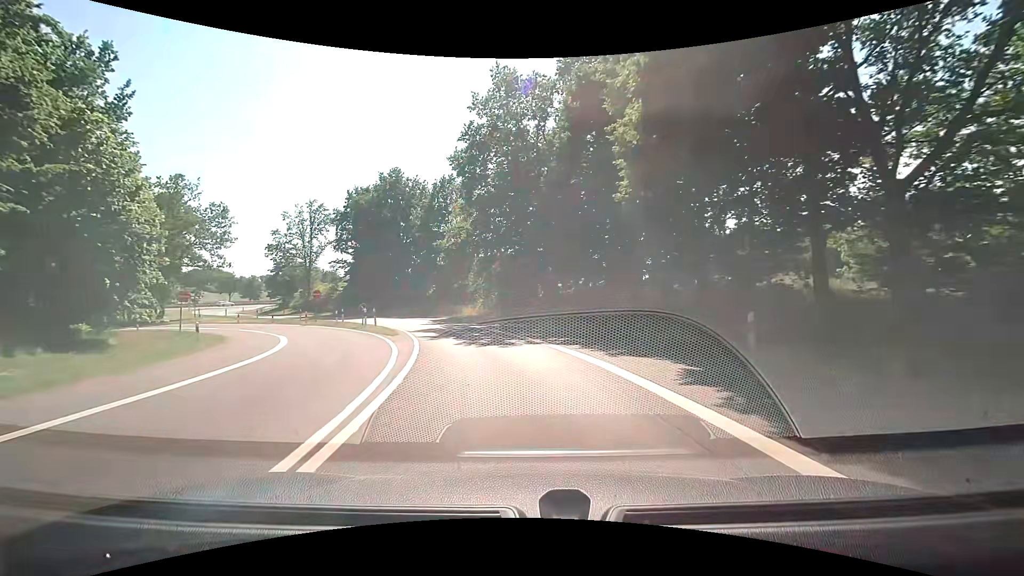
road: motorway_link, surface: asphalt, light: Day
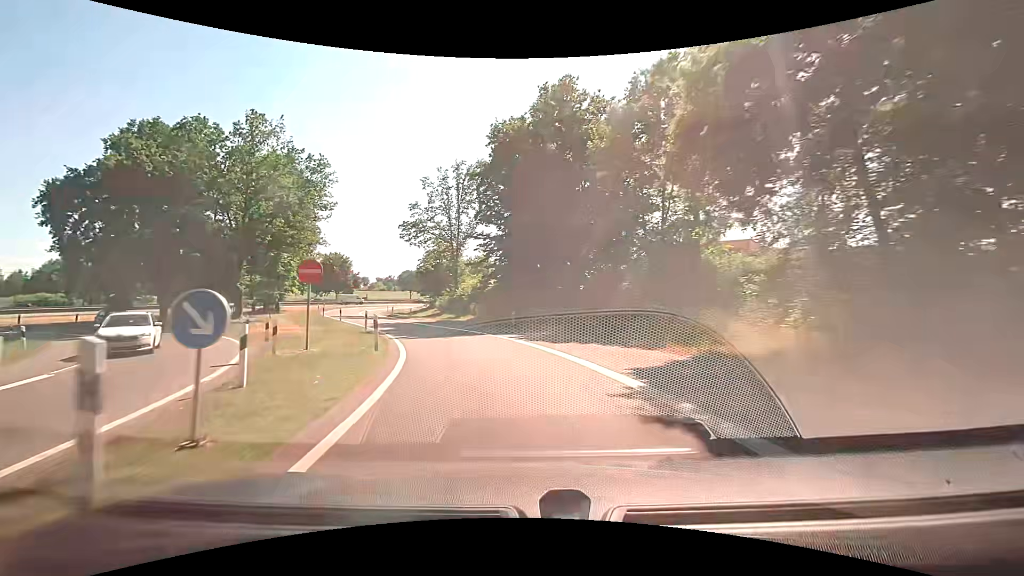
(-5.1, +30.3) m; -21°
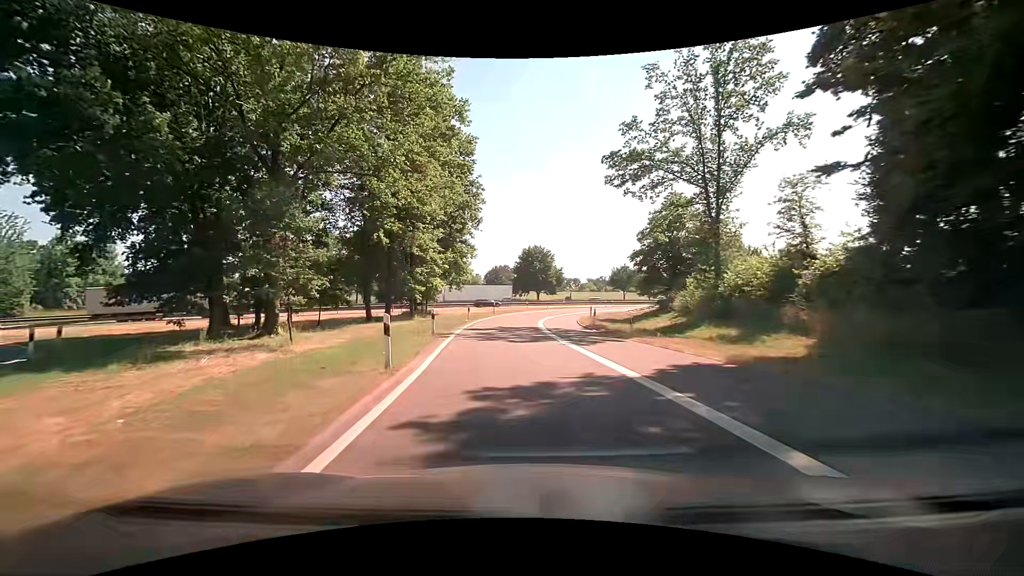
(-6.3, +28.8) m; -24°
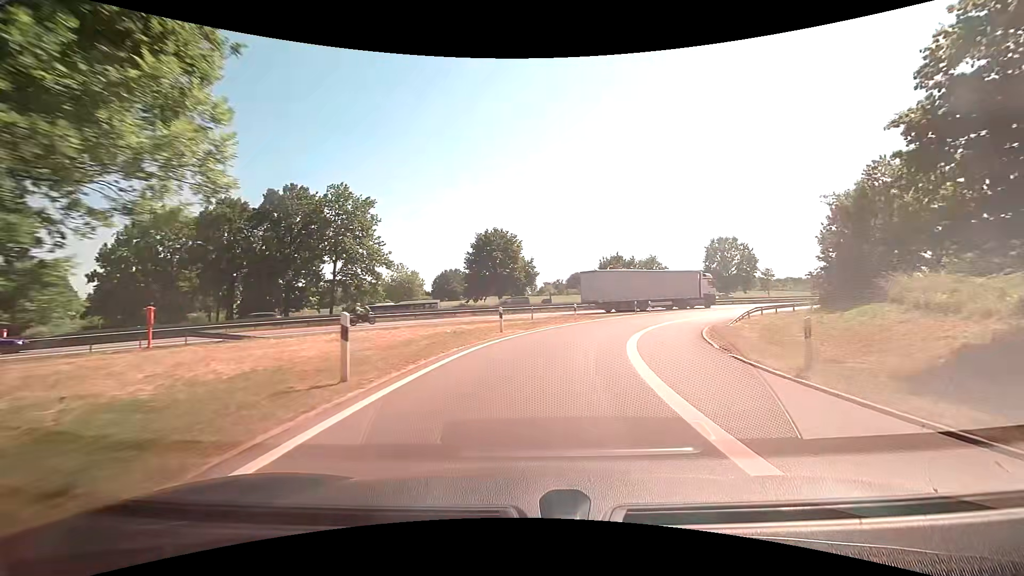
(-1.2, +38.1) m; +4°
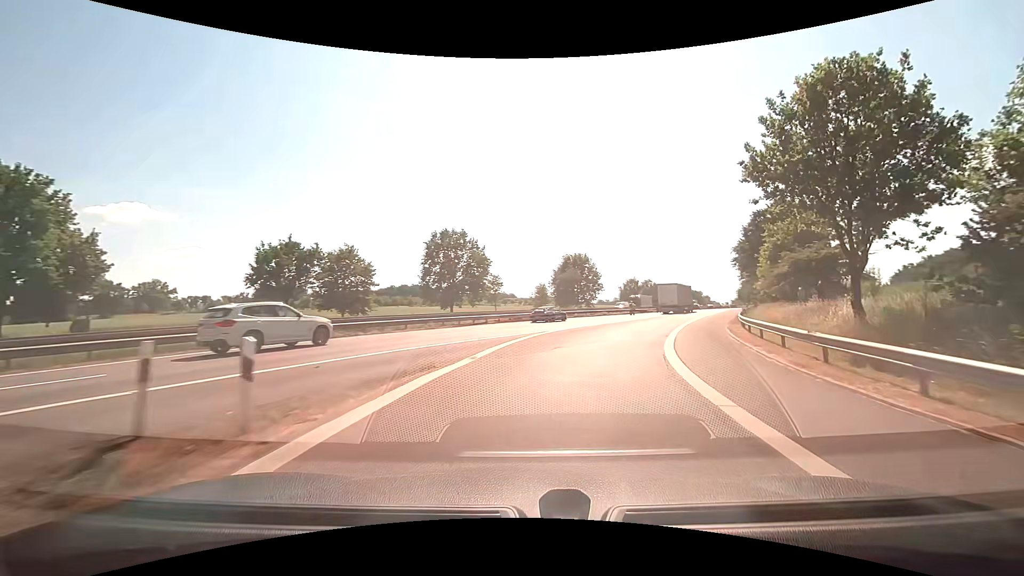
(+9.3, +36.8) m; +32°
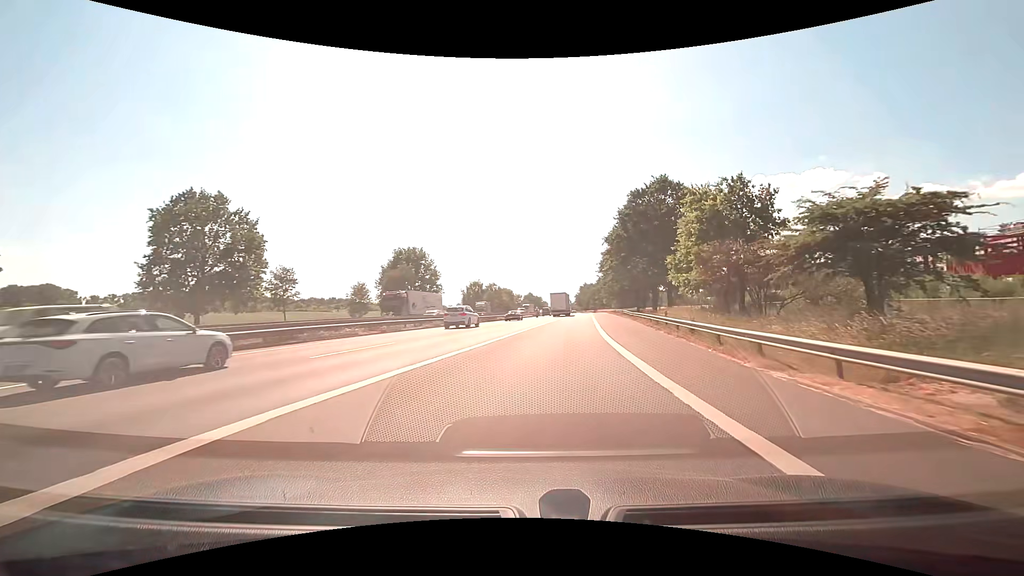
(+4.4, +23.8) m; +18°
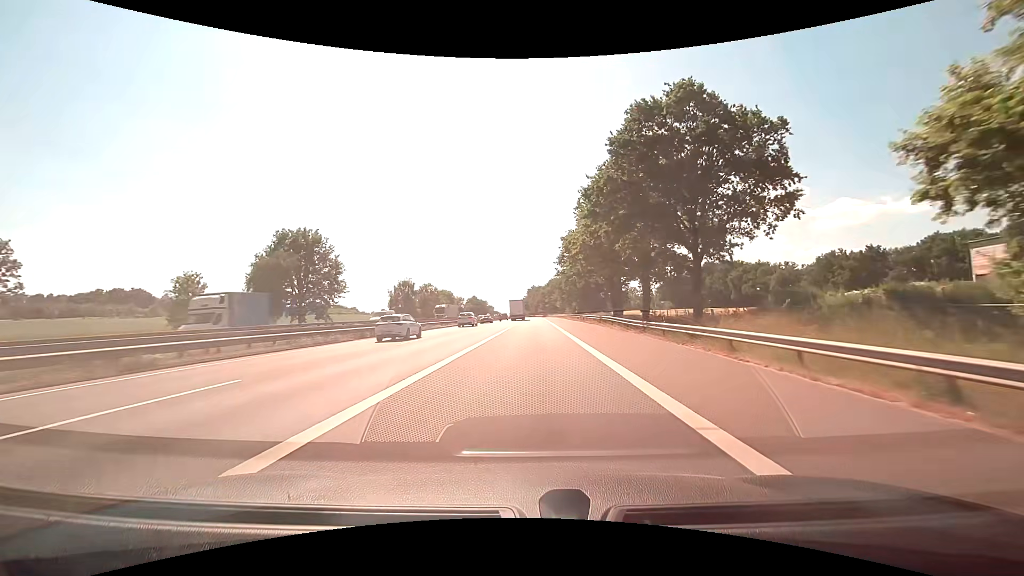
(+2.2, +27.3) m; +7°
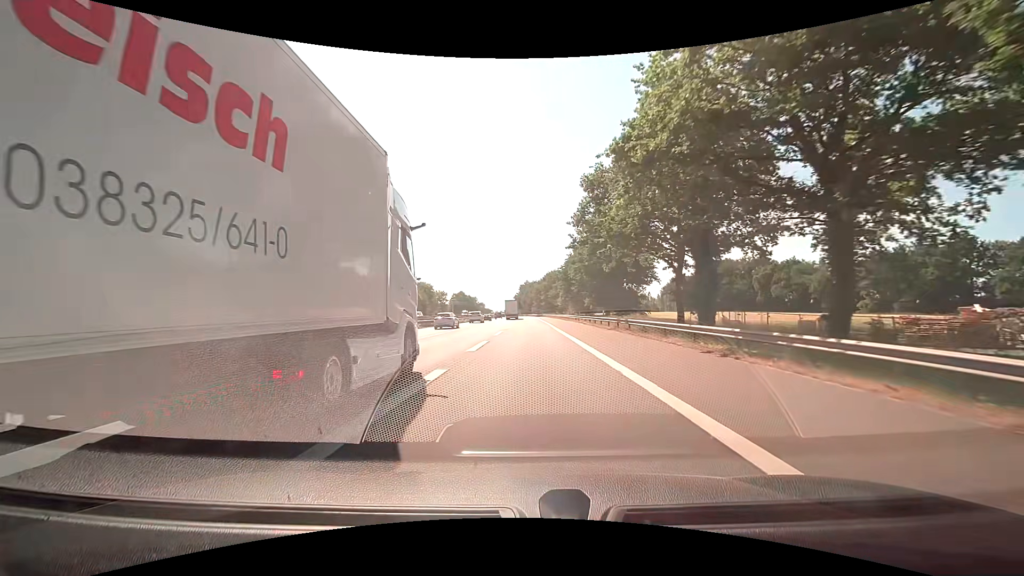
(+0.3, +32.5) m; +1°
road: motorway
(0, +10) (0, +20) (0, +30) (0, +40) (0, +50) (0, +60) (0, +70) (0, +80) (+1, +90) (+1, +100) m
